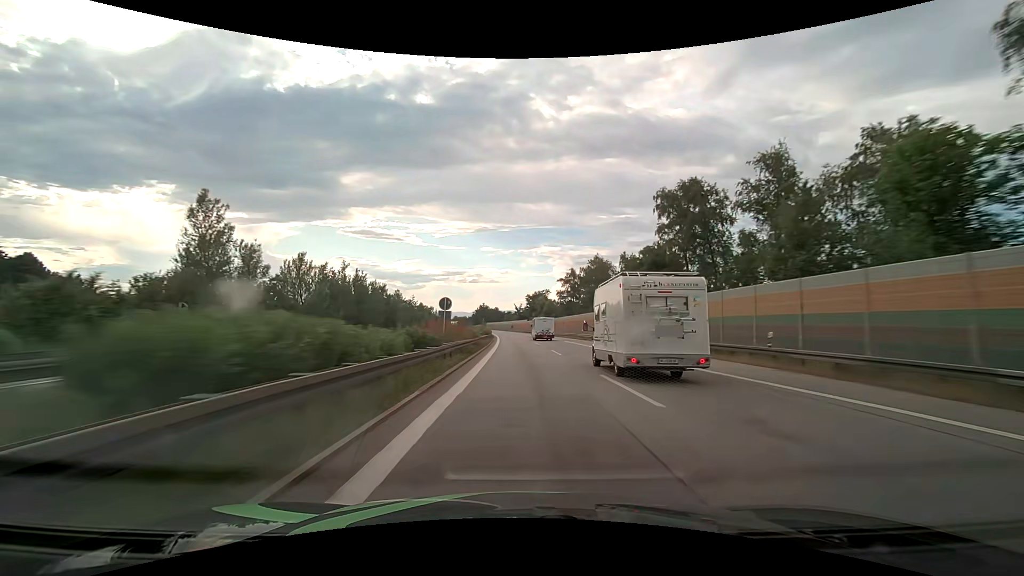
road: motorway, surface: asphalt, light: Day
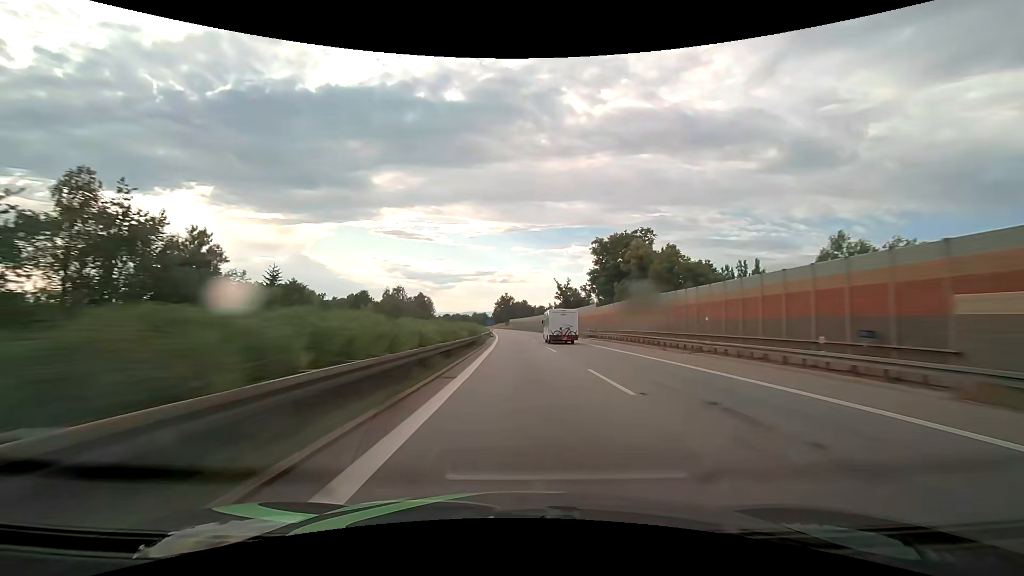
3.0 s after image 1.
(-2.9, +107.9) m; -4°
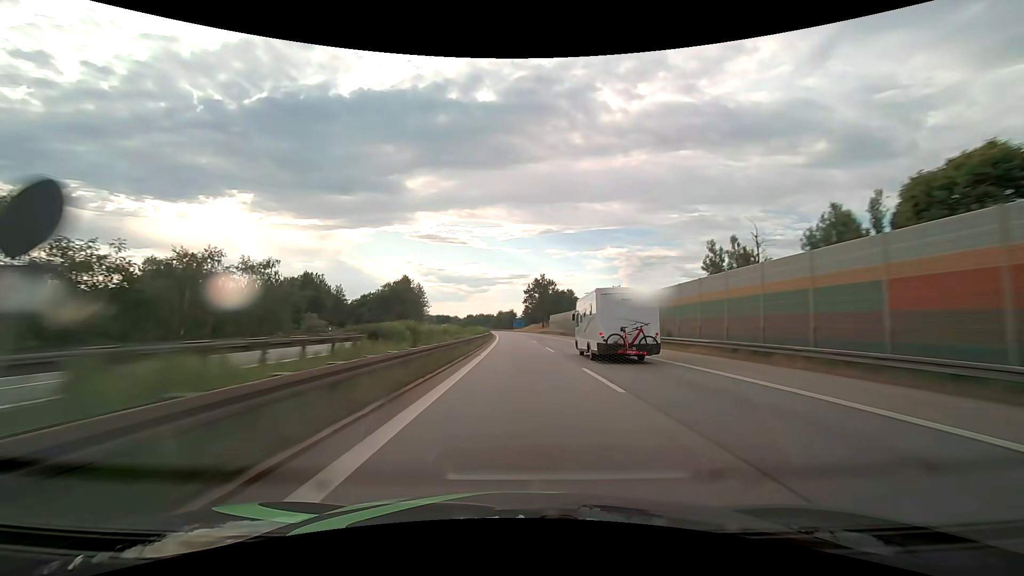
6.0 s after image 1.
(-2.9, +108.8) m; -4°
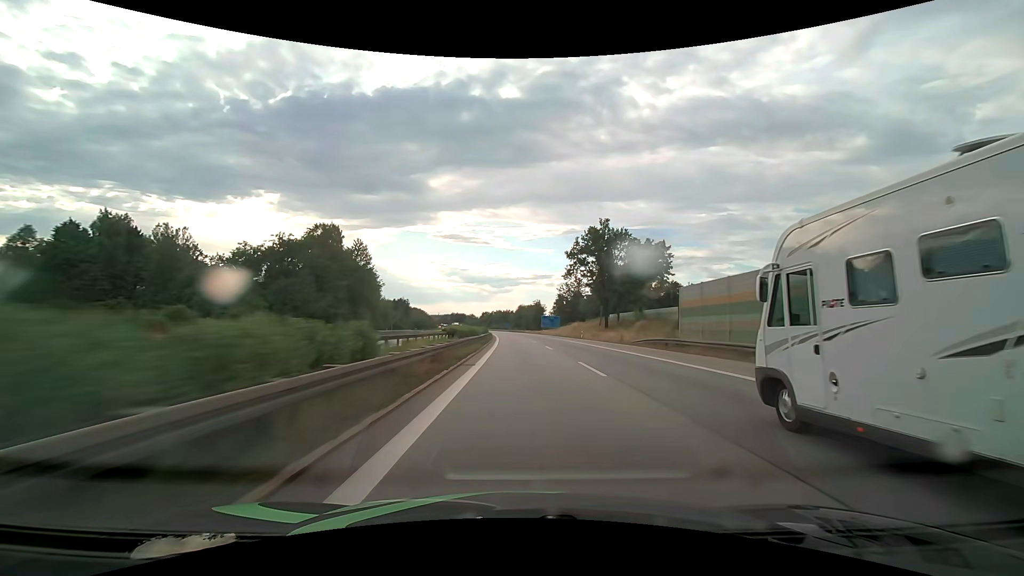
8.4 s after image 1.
(-2.5, +87.4) m; -3°
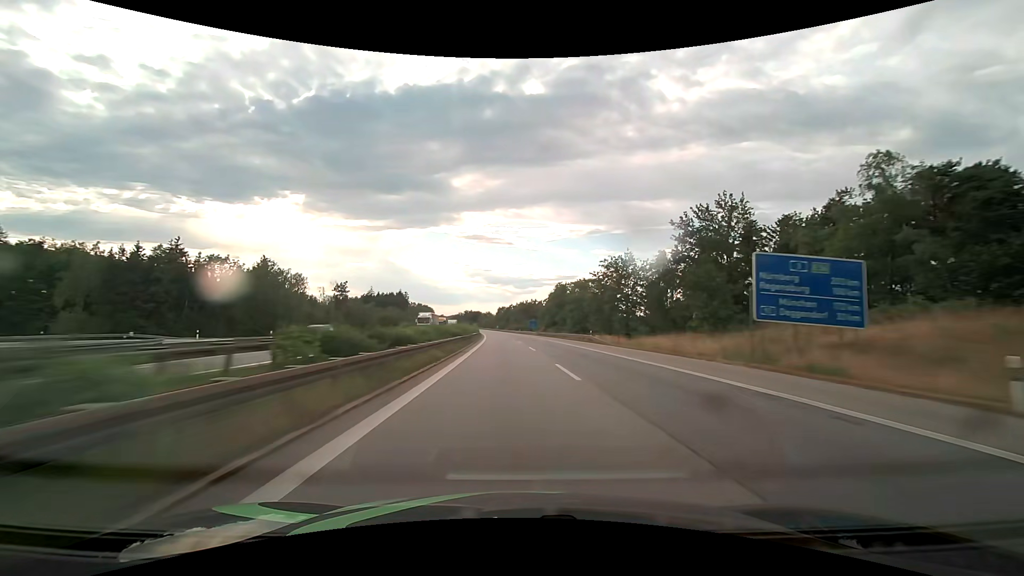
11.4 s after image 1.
(-3.0, +110.1) m; -3°
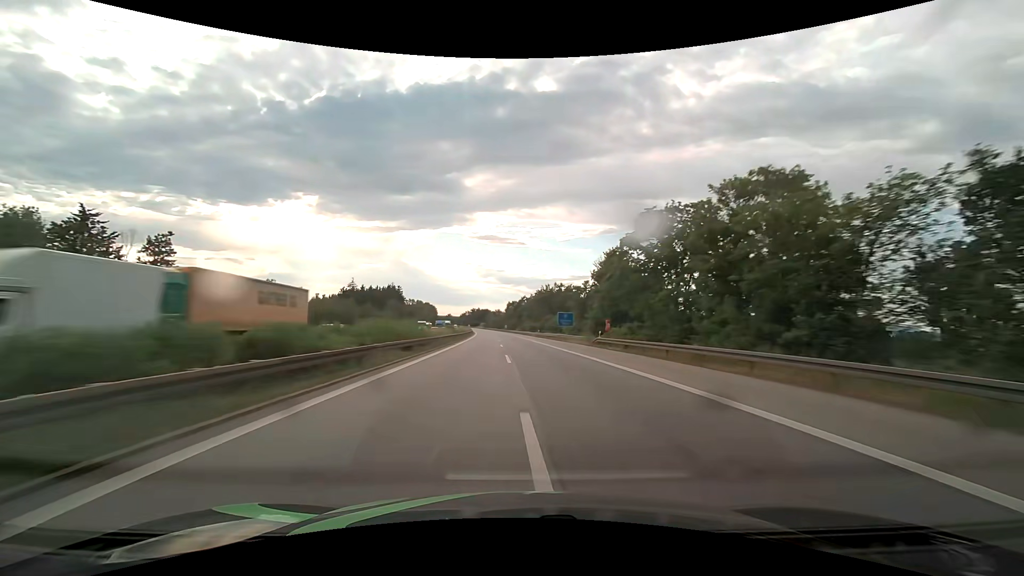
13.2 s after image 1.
(-0.5, +66.1) m; -1°
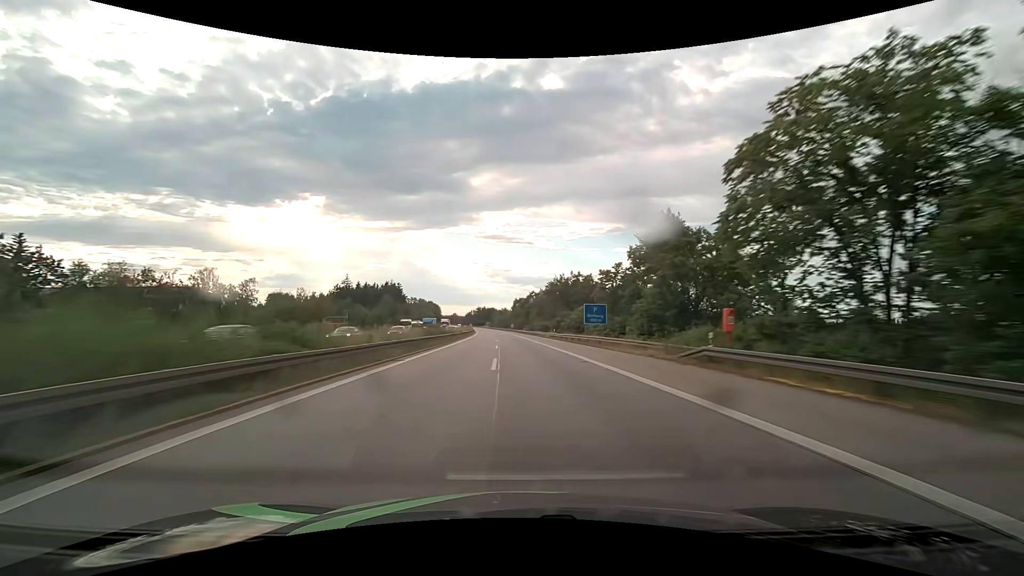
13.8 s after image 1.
(-0.2, +22.0) m; -1°
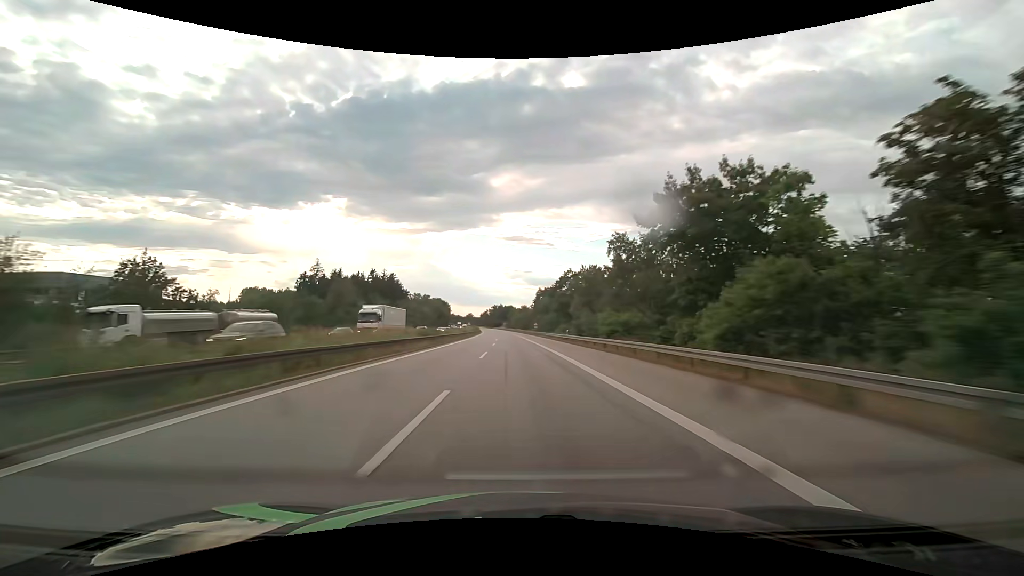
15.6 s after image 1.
(-1.5, +65.9) m; -3°
(0, +10) (0, +20) (0, +30) (0, +40) (-1, +50) (-1, +60) (-1, +70) (-2, +80) (-2, +90) (-2, +100) m
